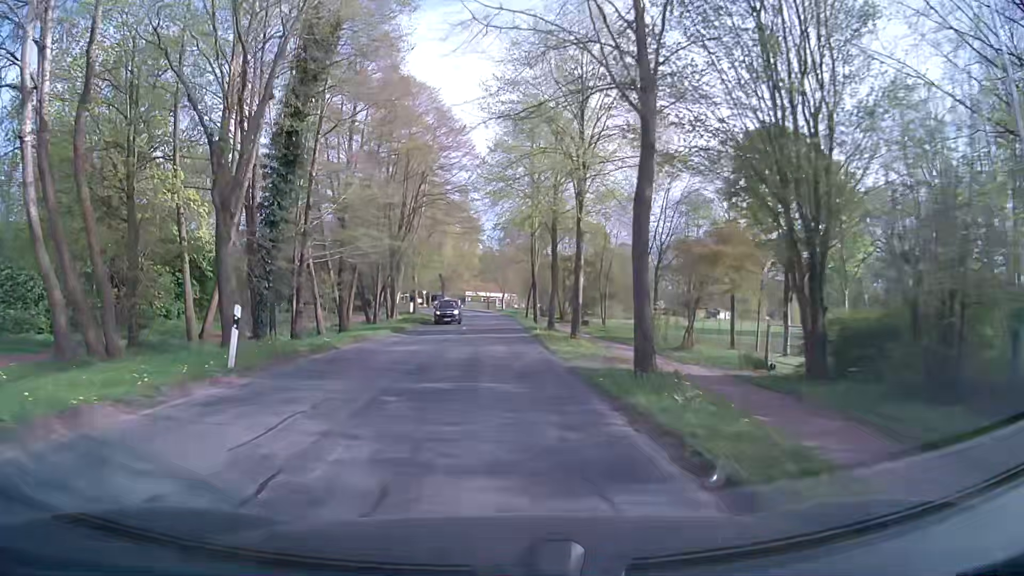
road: secondary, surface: asphalt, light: Day
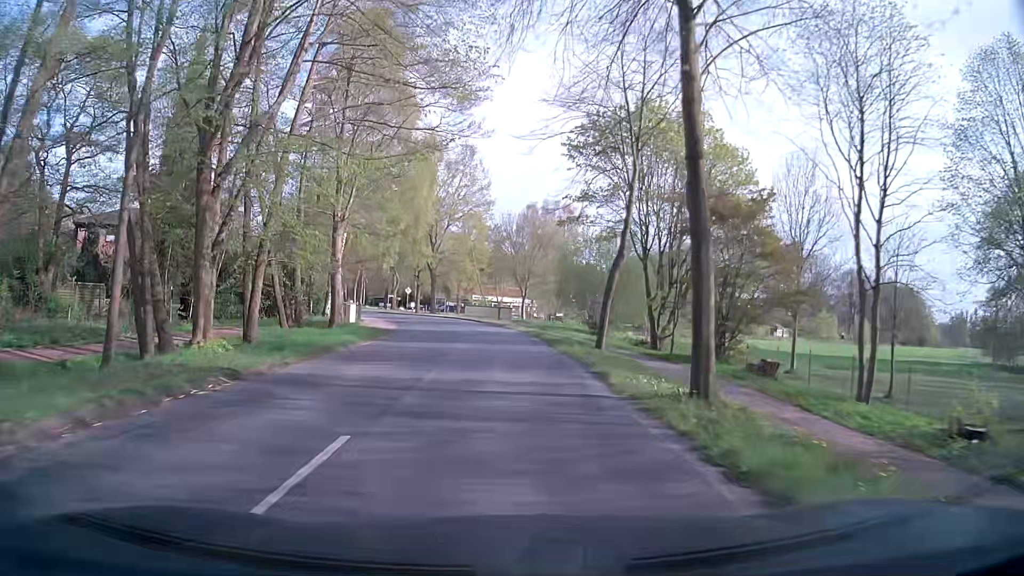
(-0.5, +35.4) m; -1°
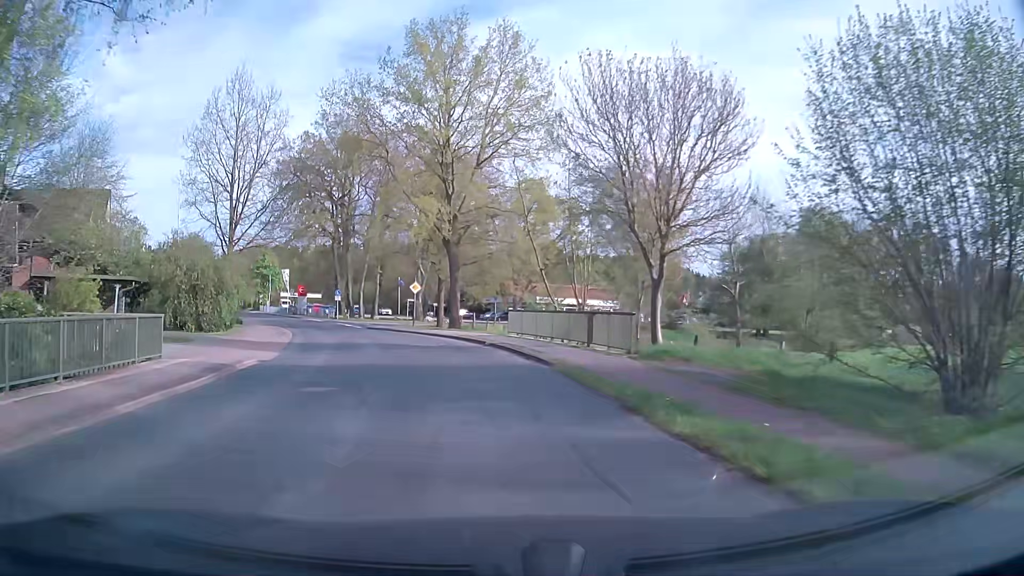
(-0.4, +35.4) m; -5°
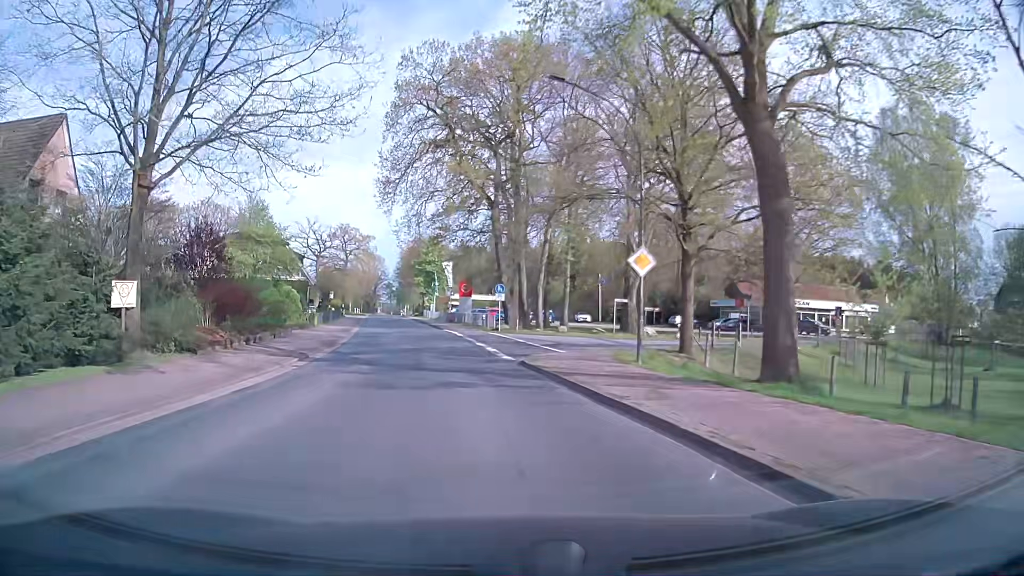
(-3.8, +27.3) m; -17°
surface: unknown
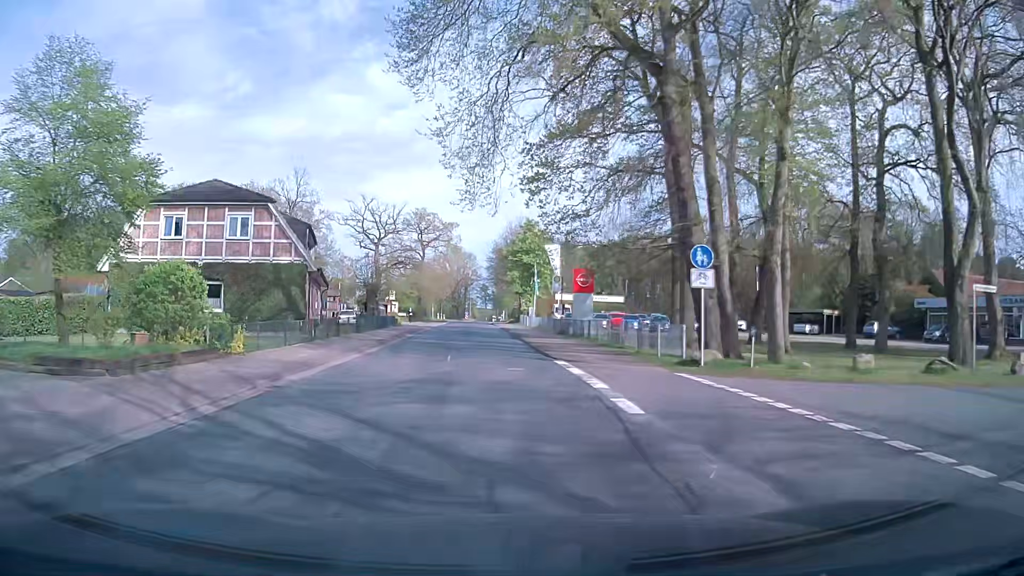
(-2.9, +27.2) m; -9°
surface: asphalt
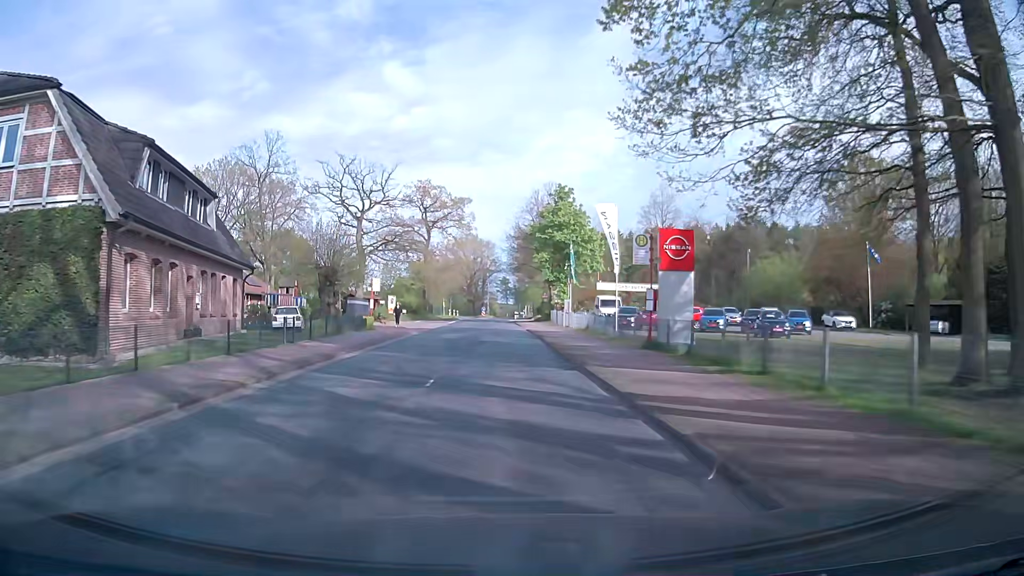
(-0.4, +20.4) m; -1°
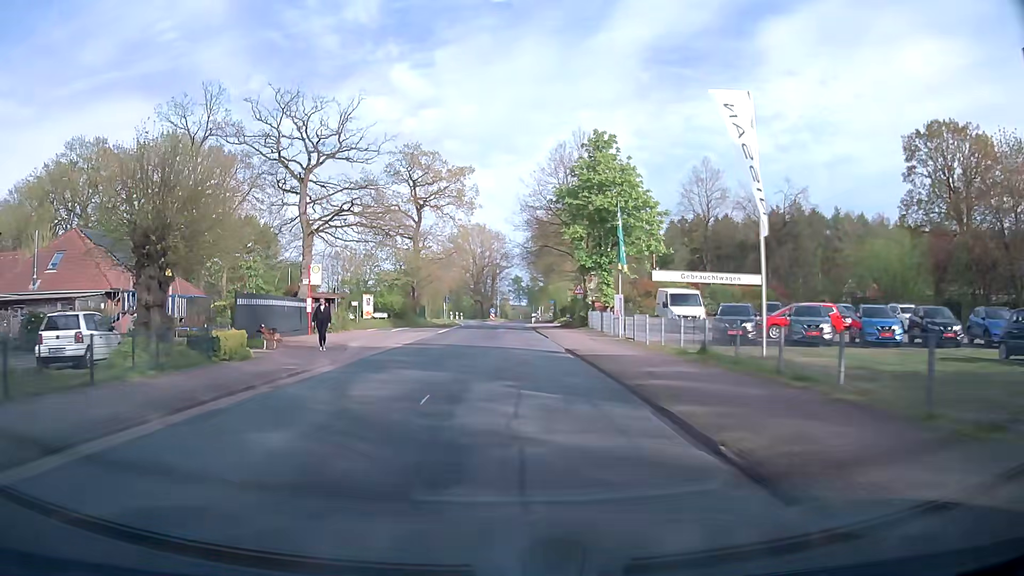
(-0.3, +20.3) m; -1°
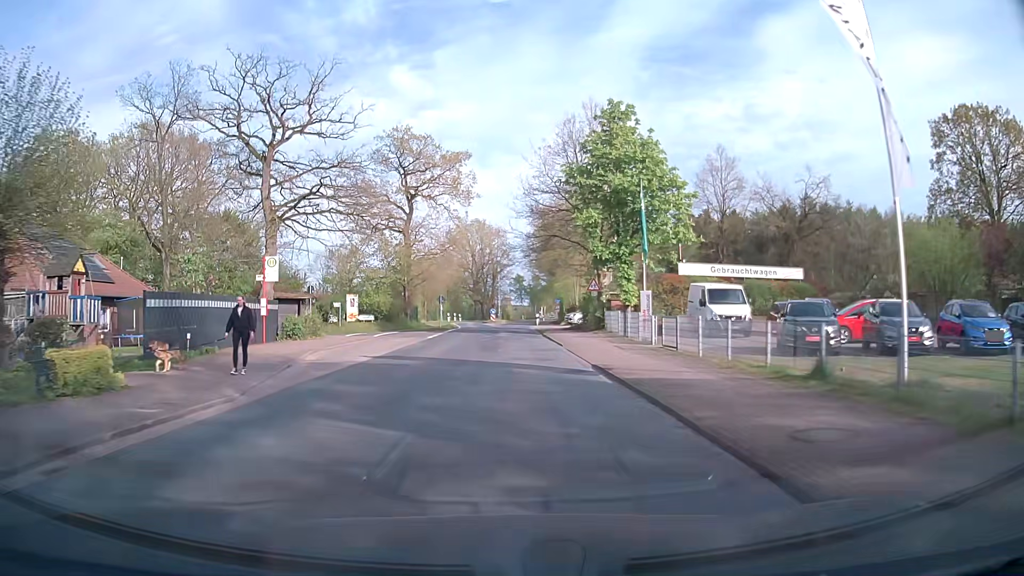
(0.0, +6.8) m; 0°
(0, +10) (0, +20) (0, +30) (0, +40) (0, +50) (0, +60) (+1, +70) (+2, +80) (+2, +90) (+3, +100) m
